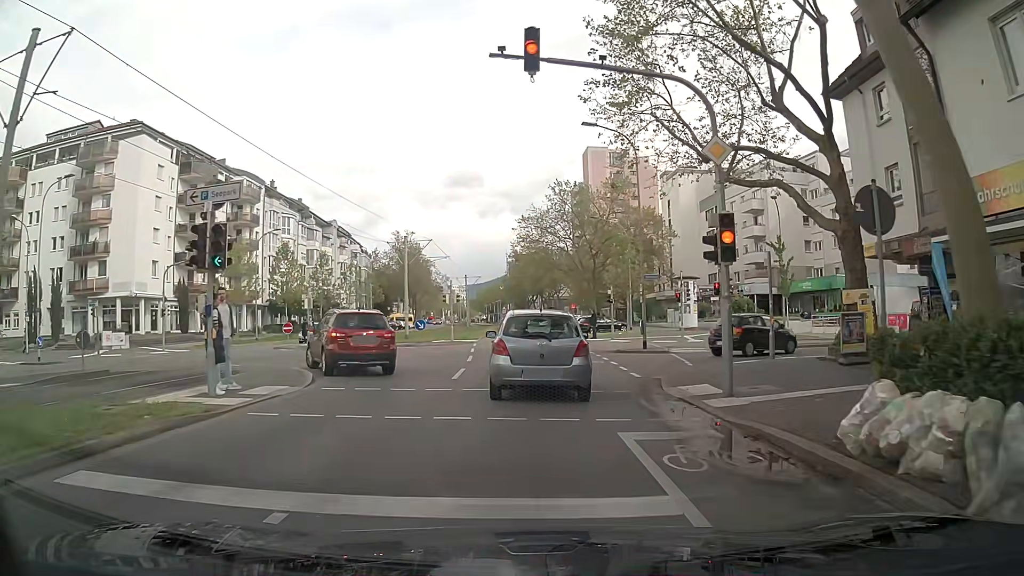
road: tertiary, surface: asphalt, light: Day
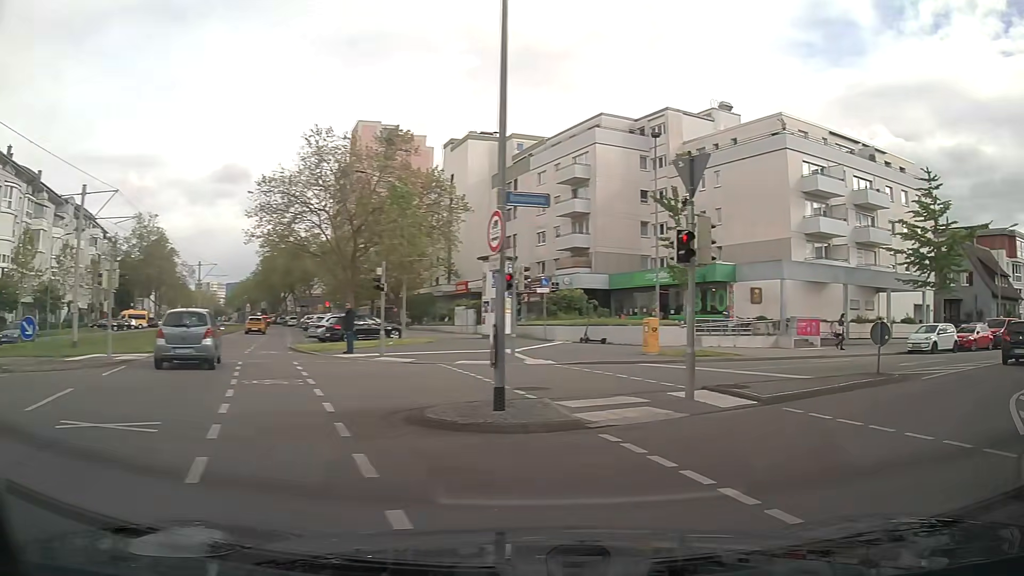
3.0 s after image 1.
(+1.4, +18.2) m; +24°
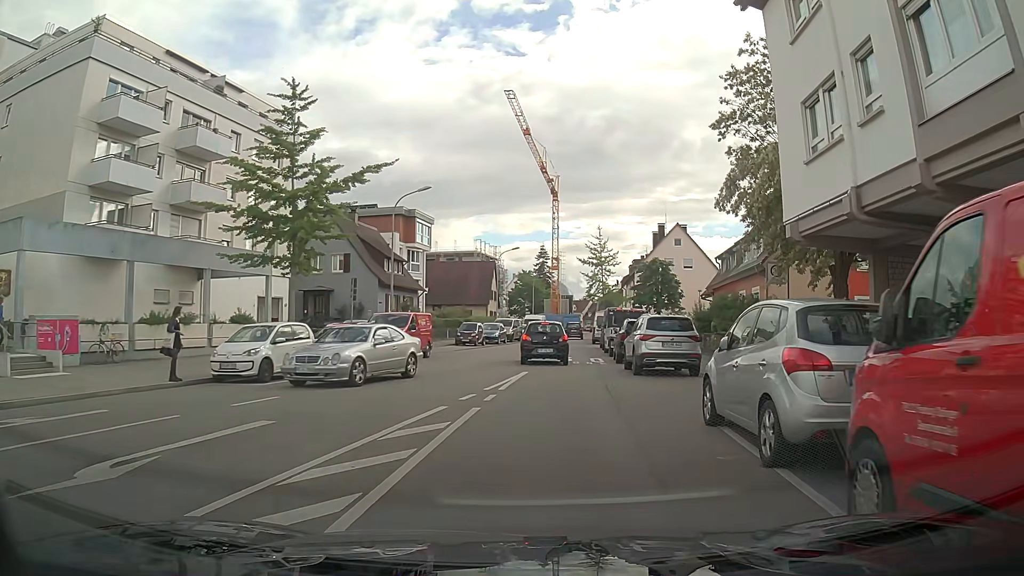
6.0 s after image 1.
(+8.5, +13.8) m; +52°
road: residential
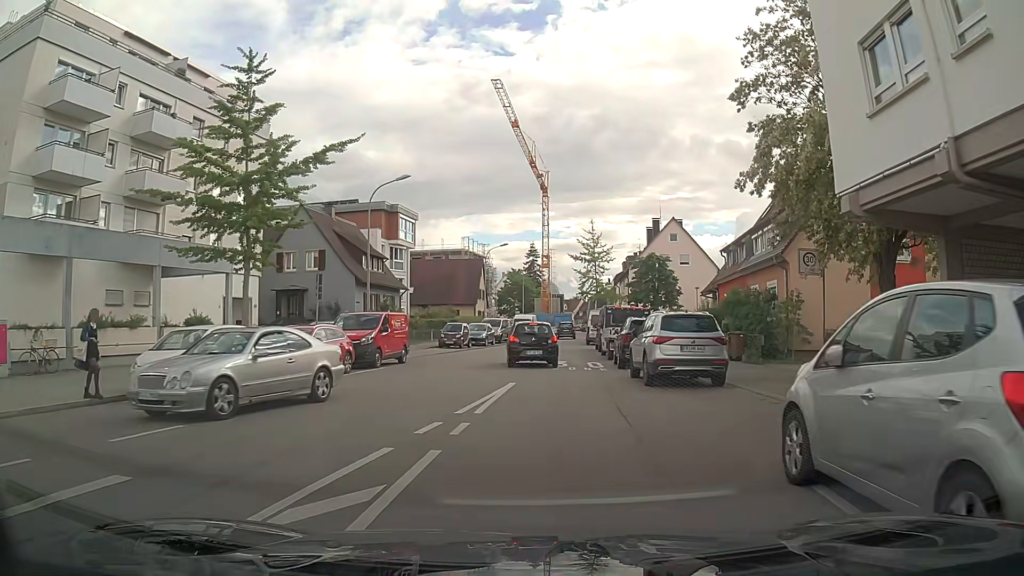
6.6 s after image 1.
(+0.1, +3.4) m; +1°
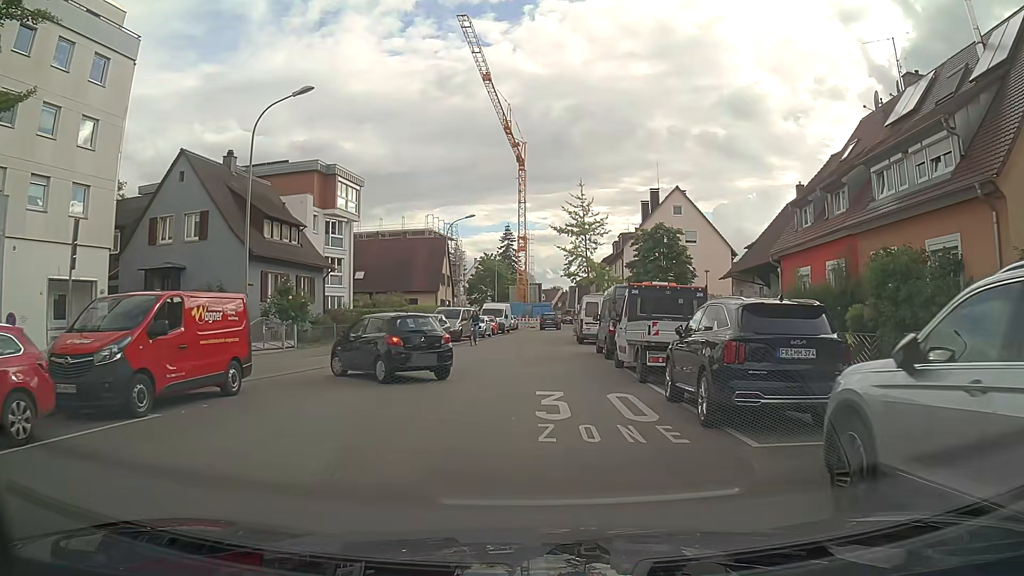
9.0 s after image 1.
(+0.3, +13.6) m; 0°
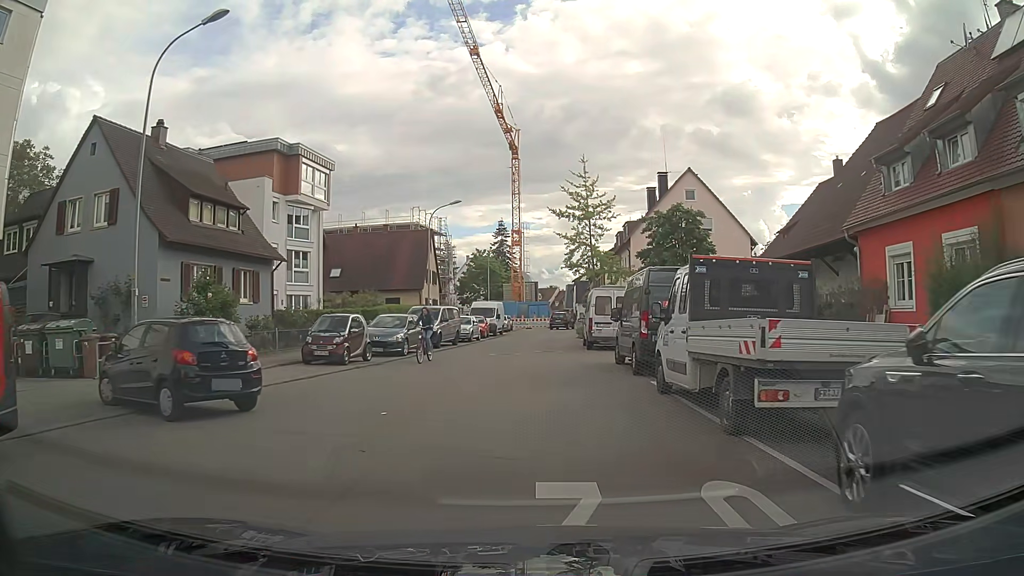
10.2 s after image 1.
(+0.1, +7.1) m; +1°
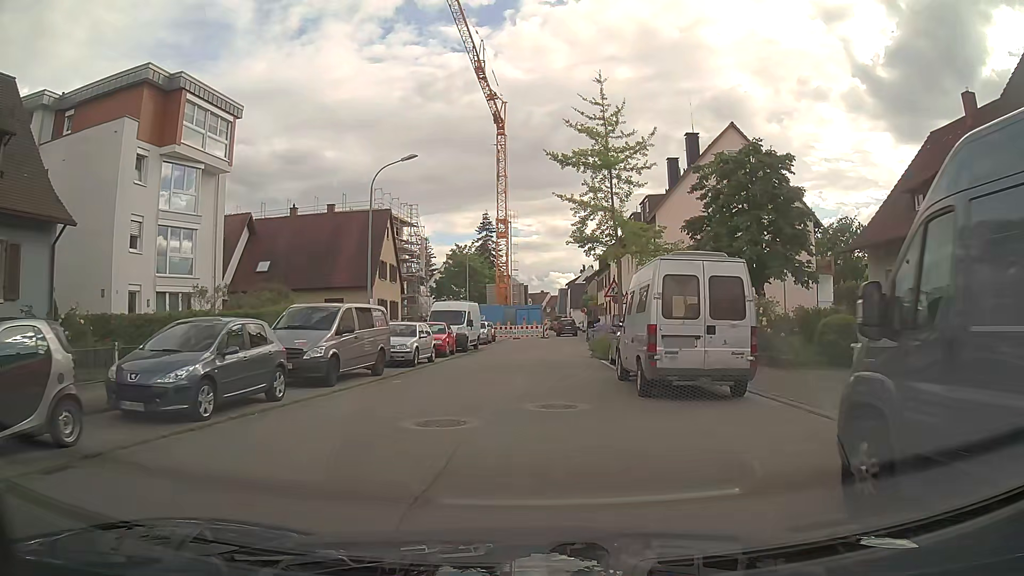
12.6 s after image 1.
(+0.2, +15.2) m; +1°
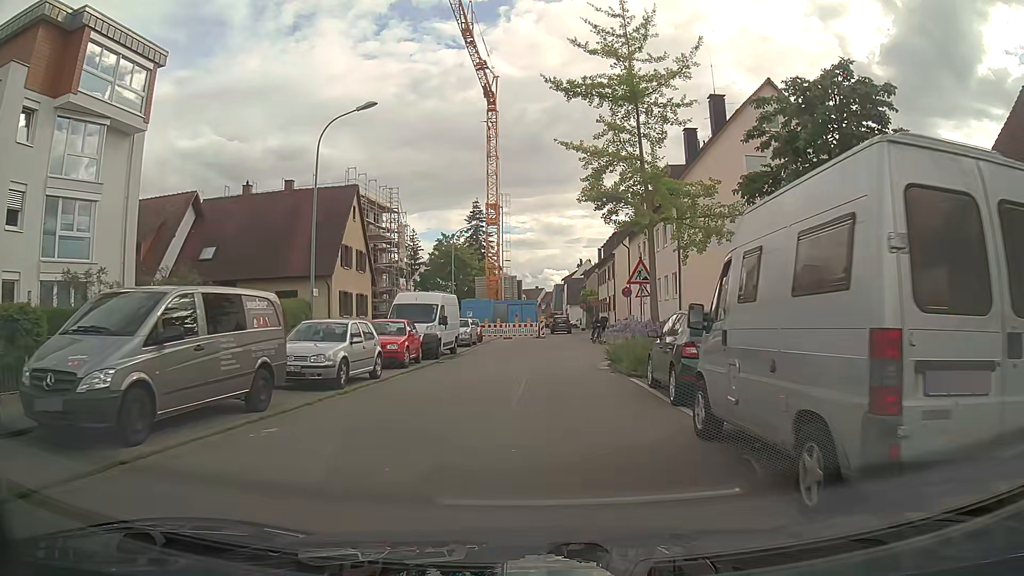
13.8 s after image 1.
(0.0, +7.9) m; 0°
(0, +10) (+1, +20) (+1, +30) (+1, +40) (+2, +50) (+3, +60) (+3, +70) (+1, +80) (0, +90) (0, +100) m
